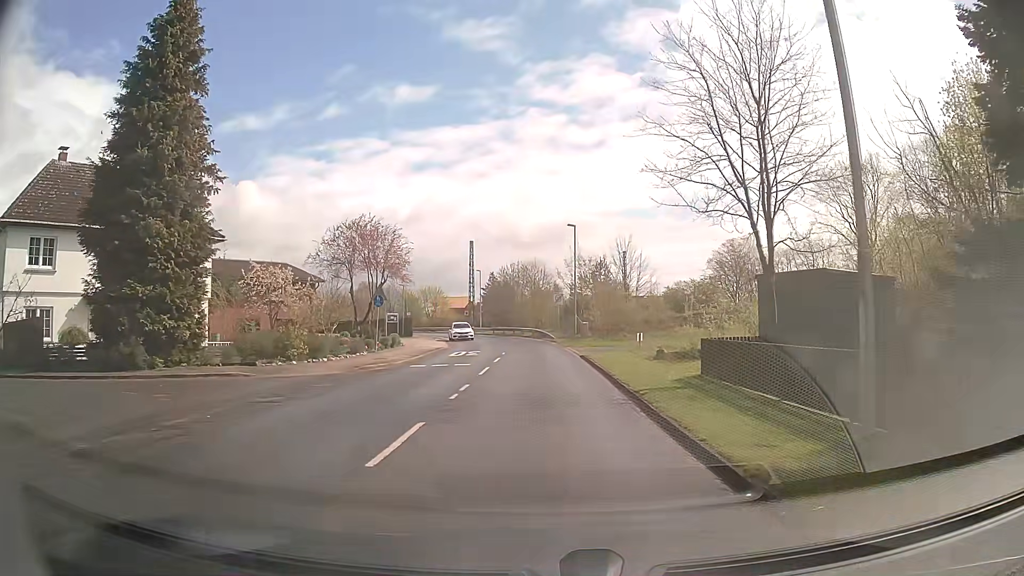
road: tertiary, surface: asphalt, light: Day
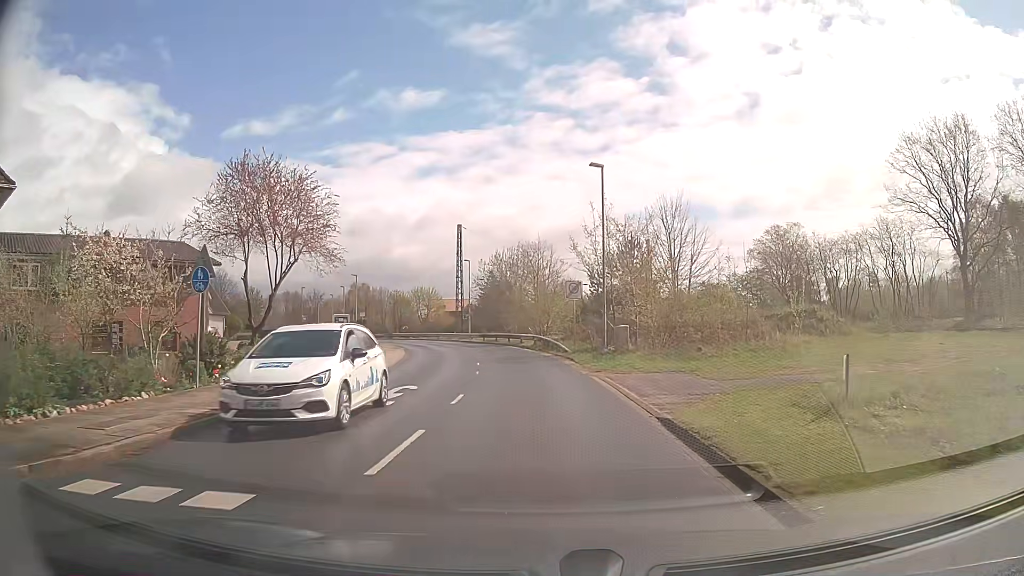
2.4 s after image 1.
(+0.2, +17.8) m; +1°
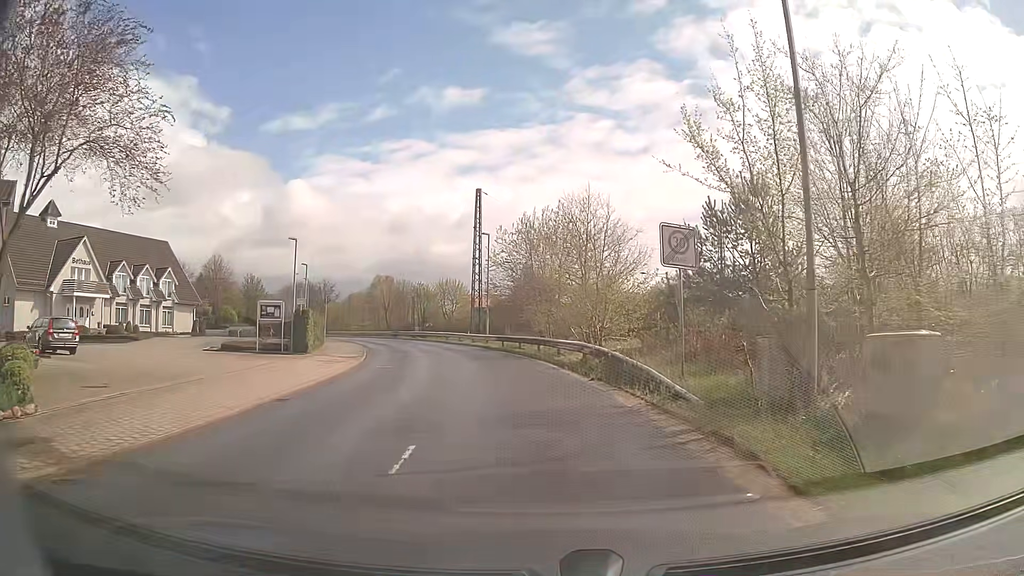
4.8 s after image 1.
(-0.8, +17.7) m; -4°
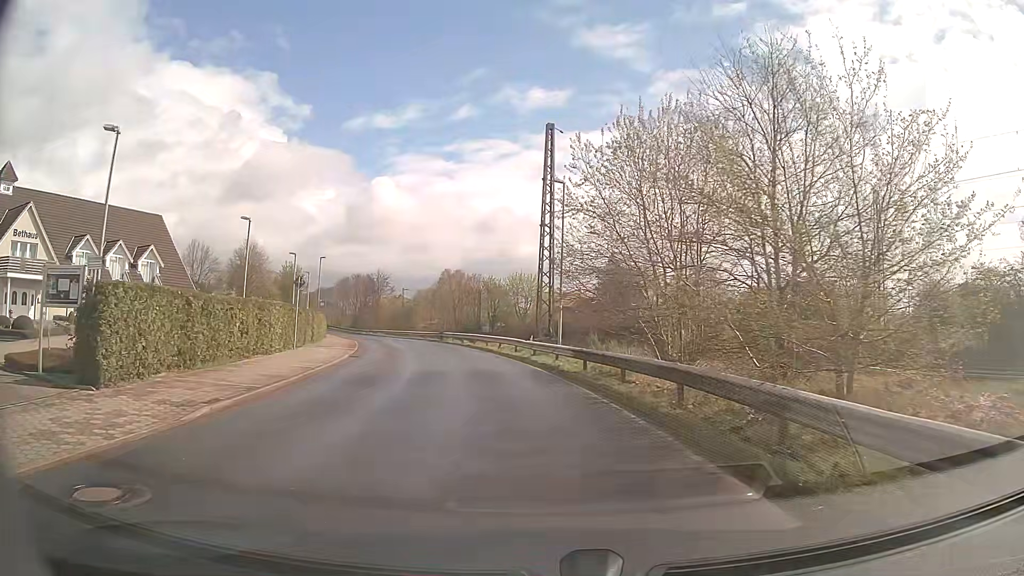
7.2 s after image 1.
(-0.8, +17.8) m; -7°
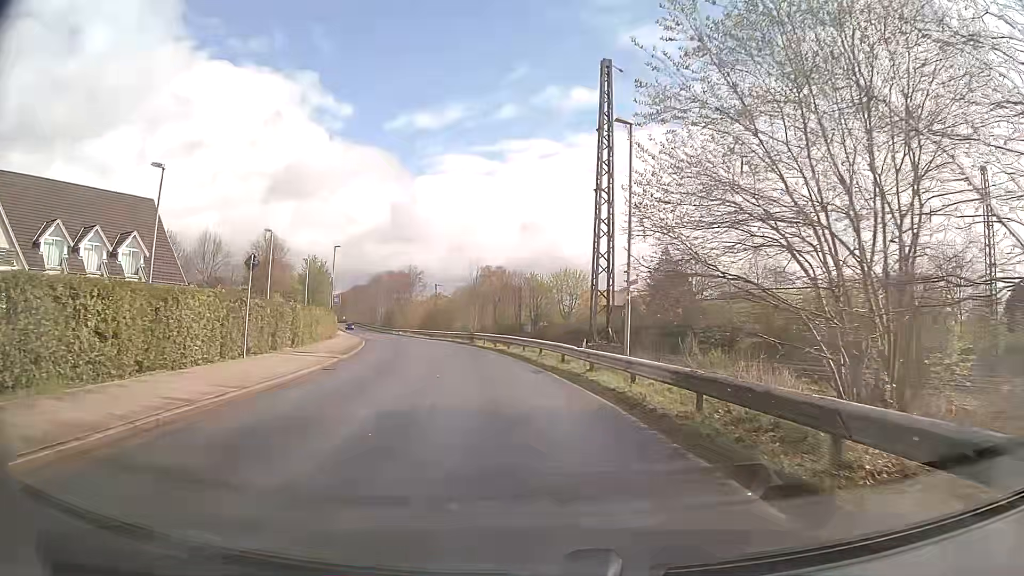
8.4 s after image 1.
(-0.3, +8.9) m; -3°
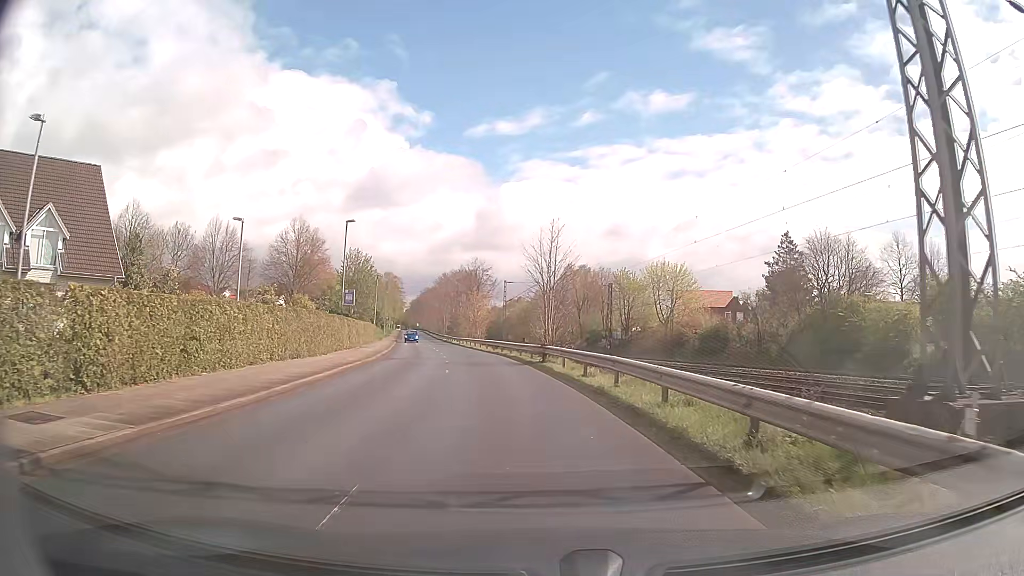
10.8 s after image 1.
(-1.2, +18.5) m; -7°
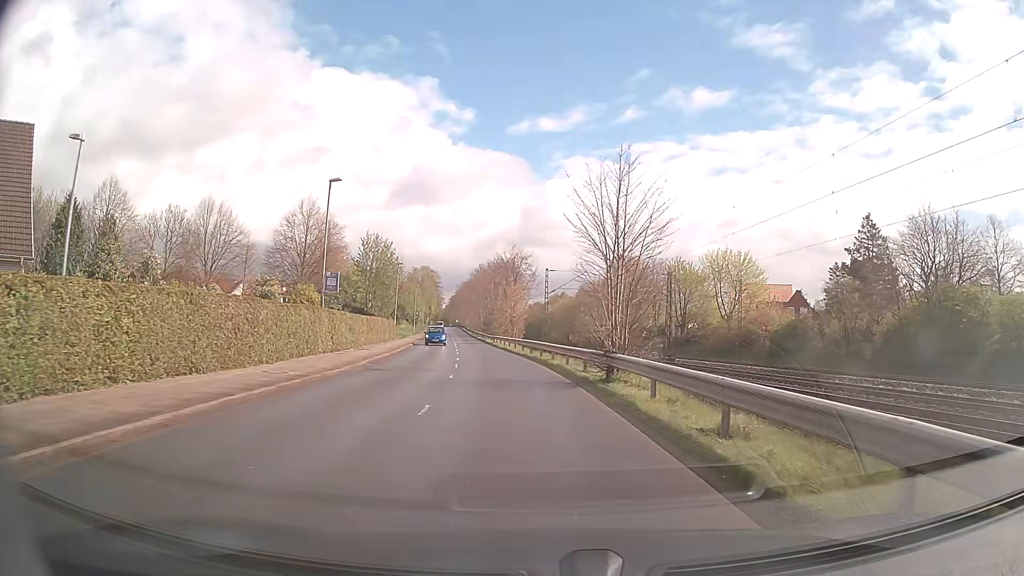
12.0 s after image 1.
(-0.4, +11.2) m; -3°
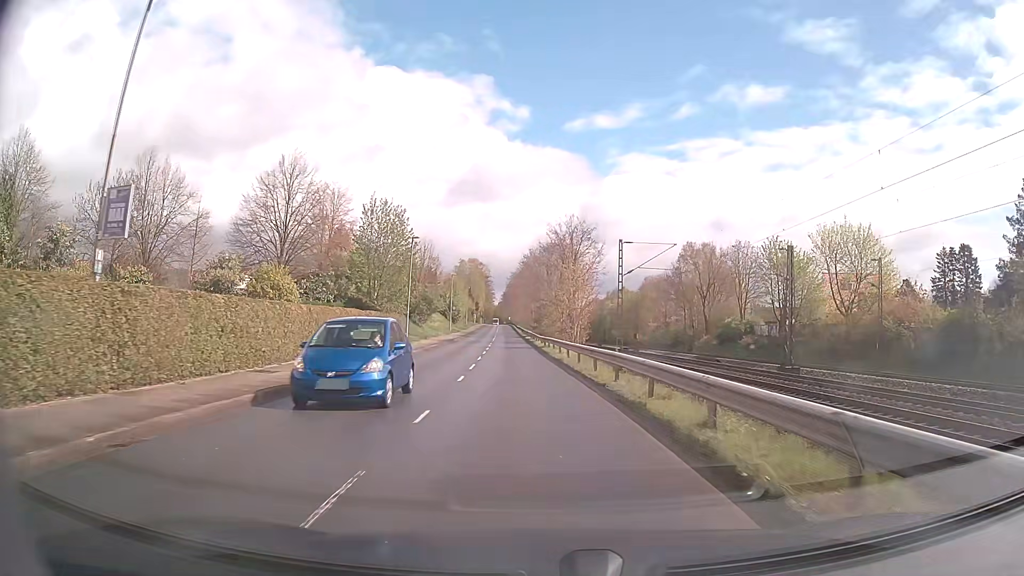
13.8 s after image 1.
(-1.0, +19.4) m; -5°
(0, +10) (-1, +20) (-1, +30) (-2, +40) (-2, +50) (-3, +60) (-3, +70) (-4, +80) (-4, +90) (-5, +100) m
